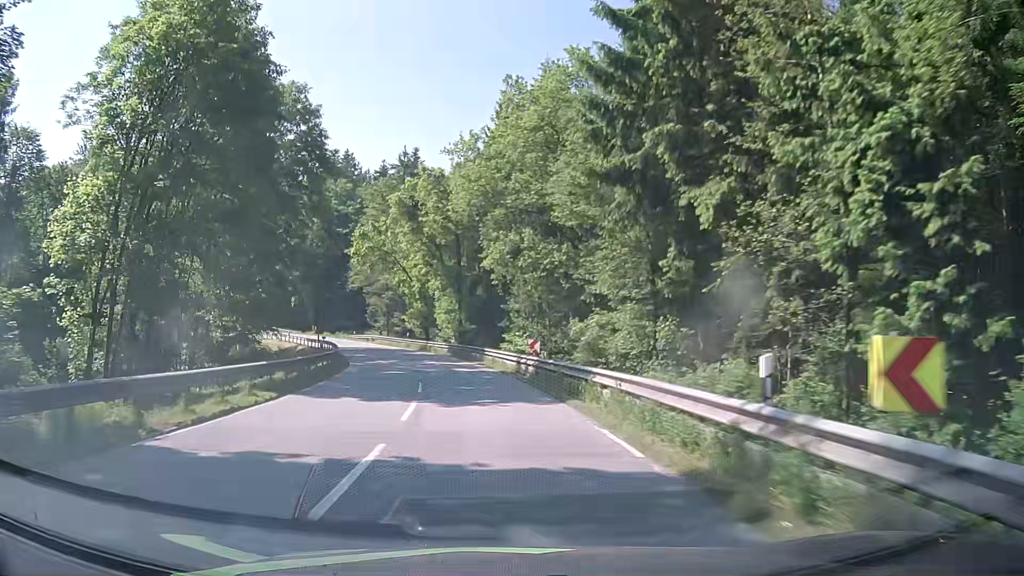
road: secondary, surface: asphalt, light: Day
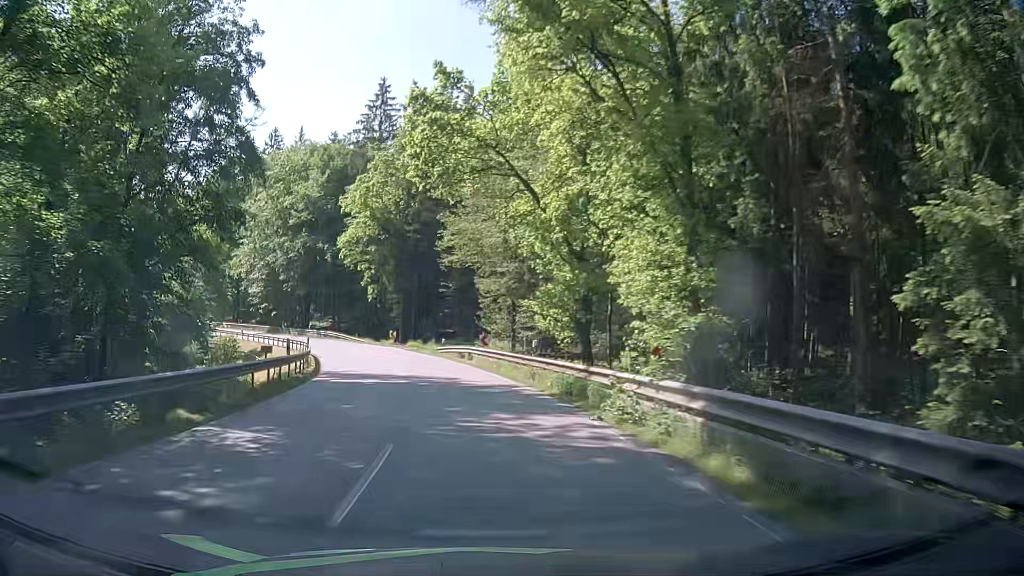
(-3.8, +38.6) m; -13°
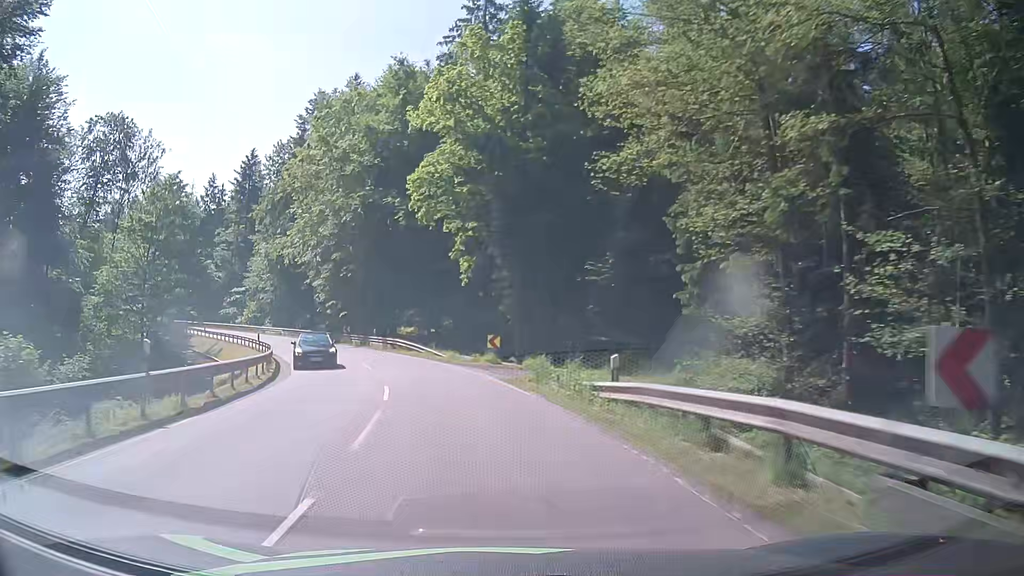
(-2.7, +28.6) m; -11°
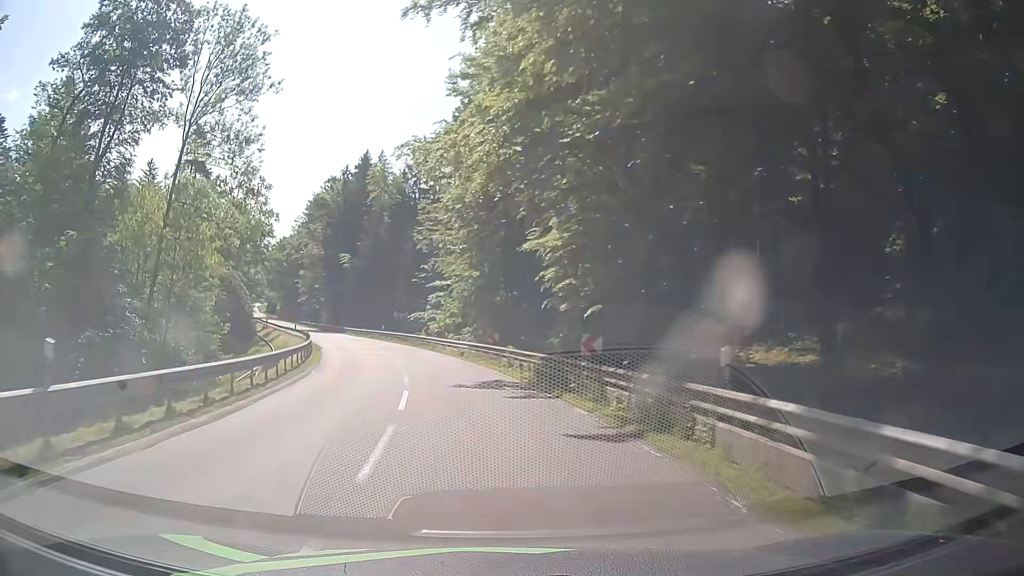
(-8.3, +36.7) m; -24°
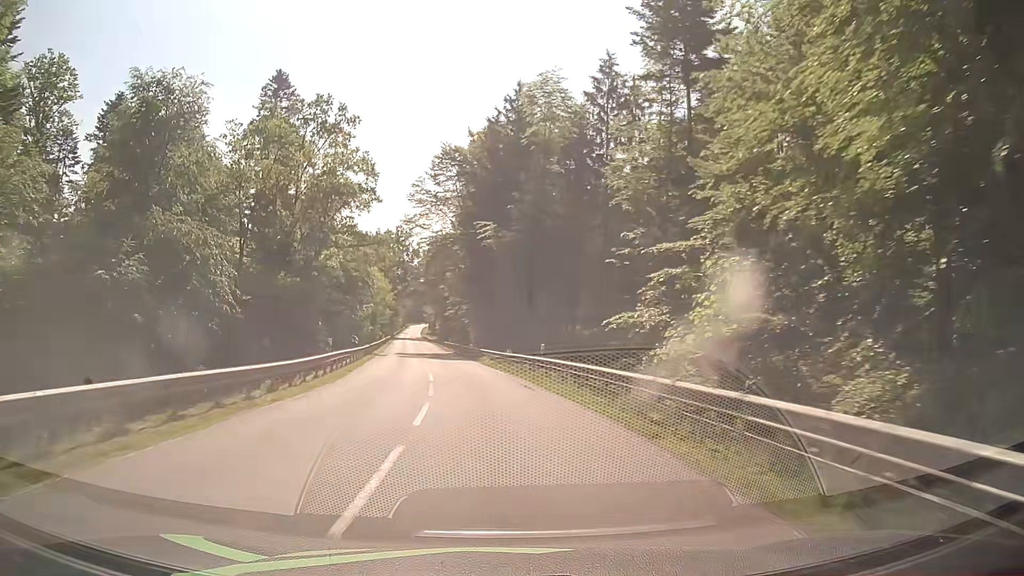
(-5.6, +37.5) m; -16°
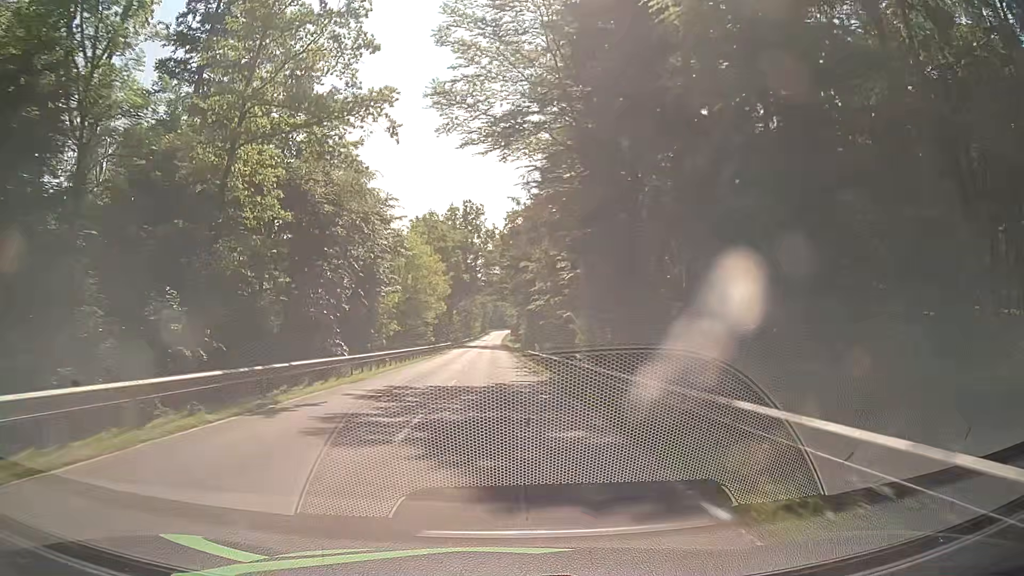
(-3.0, +37.9) m; -8°
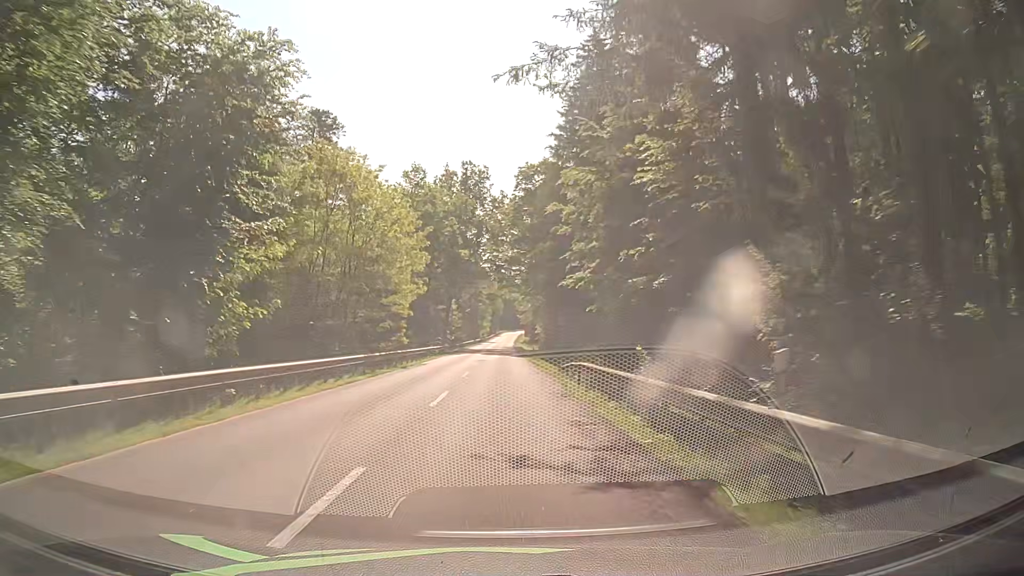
(-0.4, +28.7) m; -1°
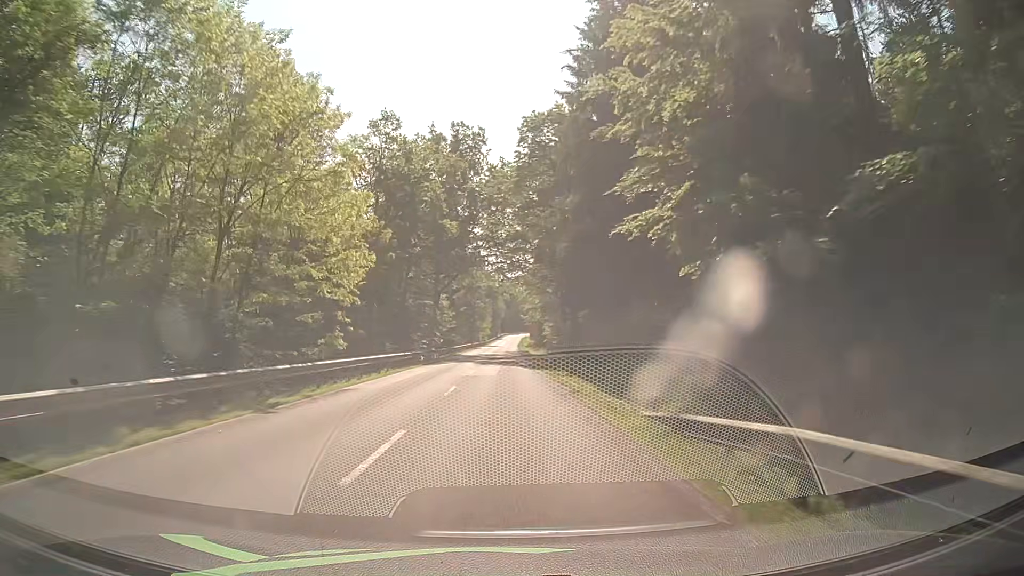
(0.0, +19.2) m; -1°
(0, +10) (0, +20) (0, +30) (0, +40) (0, +50) (+1, +60) (+1, +70) (+1, +80) (+1, +90) (+1, +100) m
